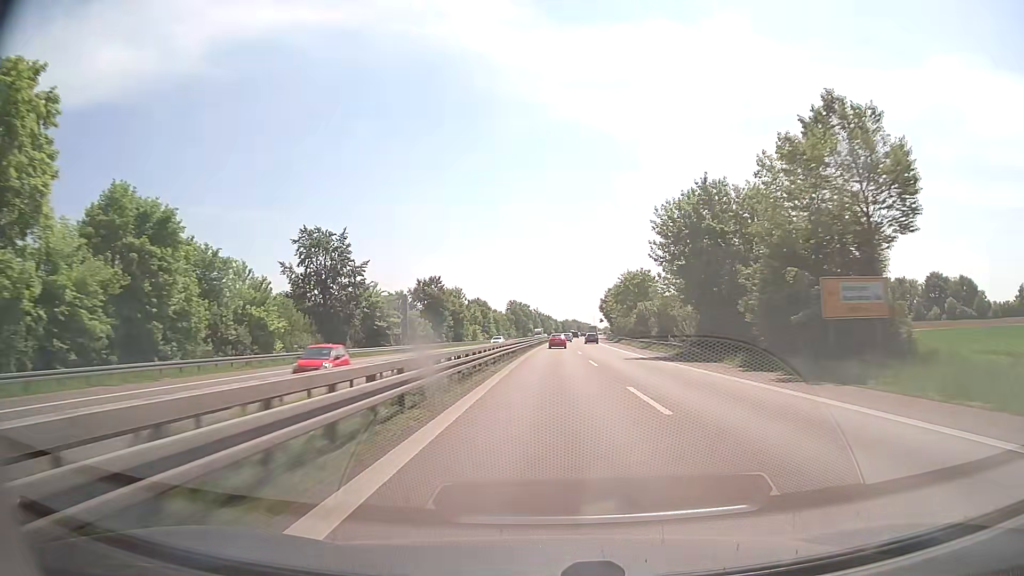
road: trunk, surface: asphalt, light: Day
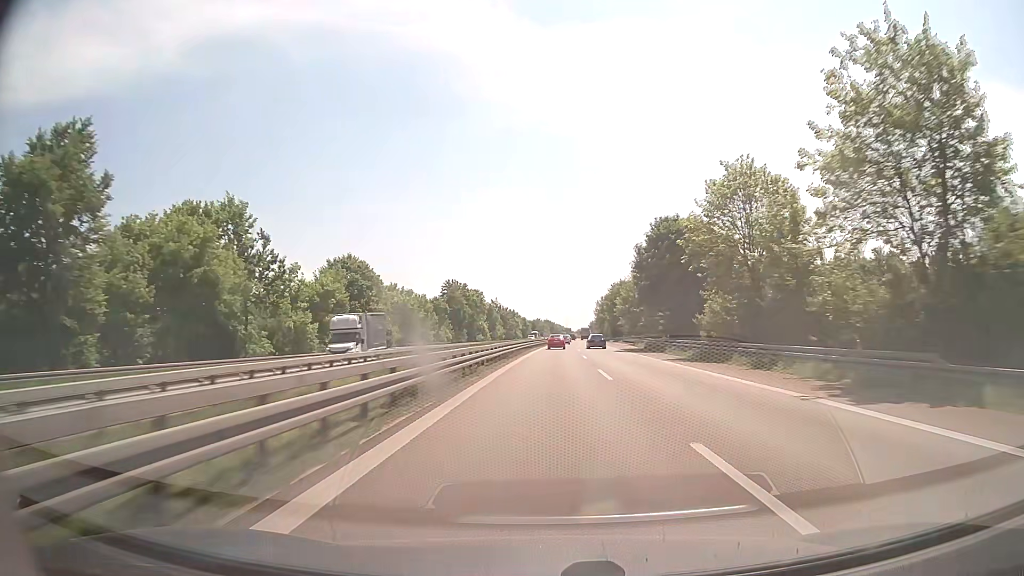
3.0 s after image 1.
(+2.8, +99.5) m; +3°
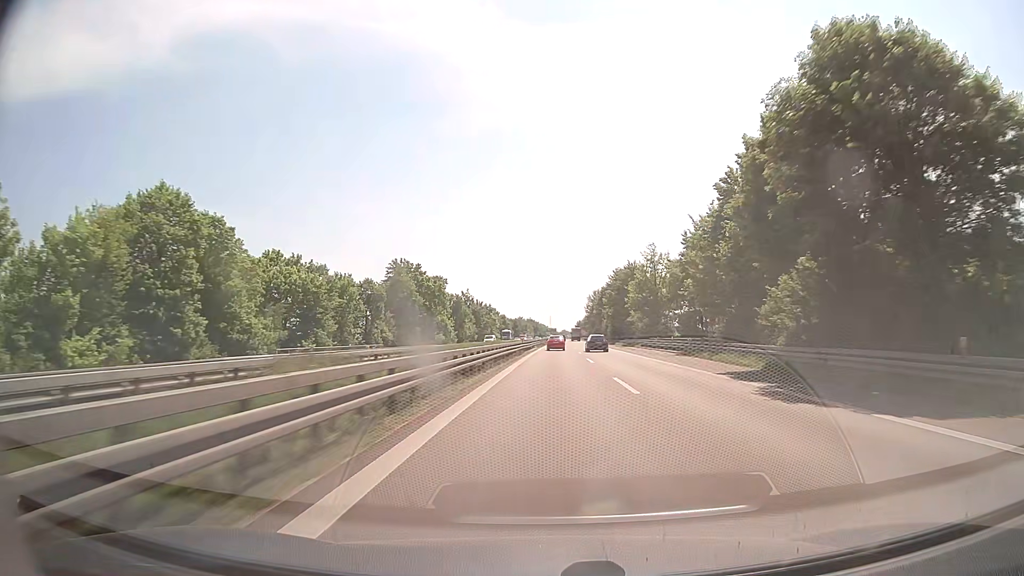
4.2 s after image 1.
(+0.4, +40.7) m; +1°
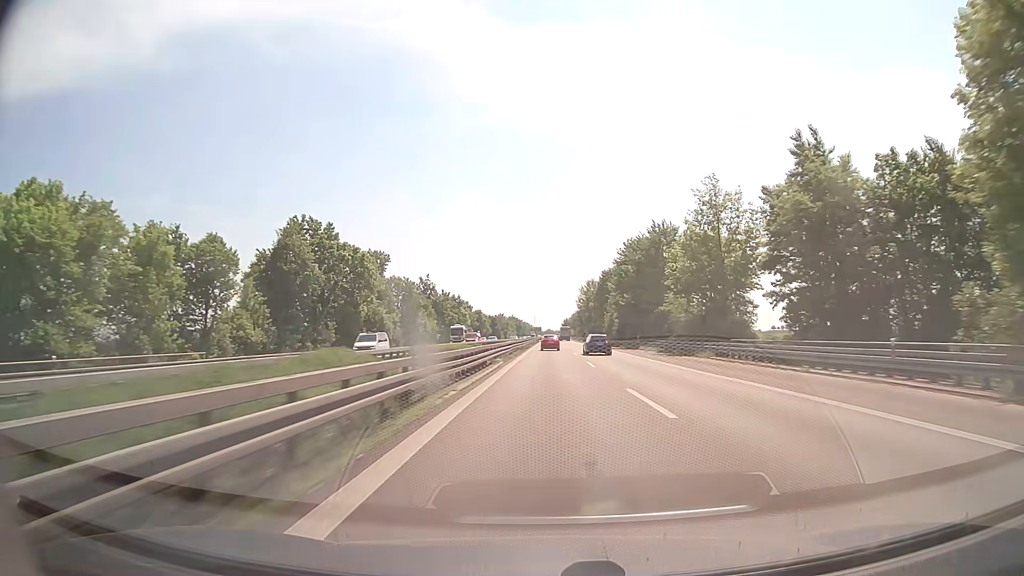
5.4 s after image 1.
(+0.4, +40.8) m; +1°
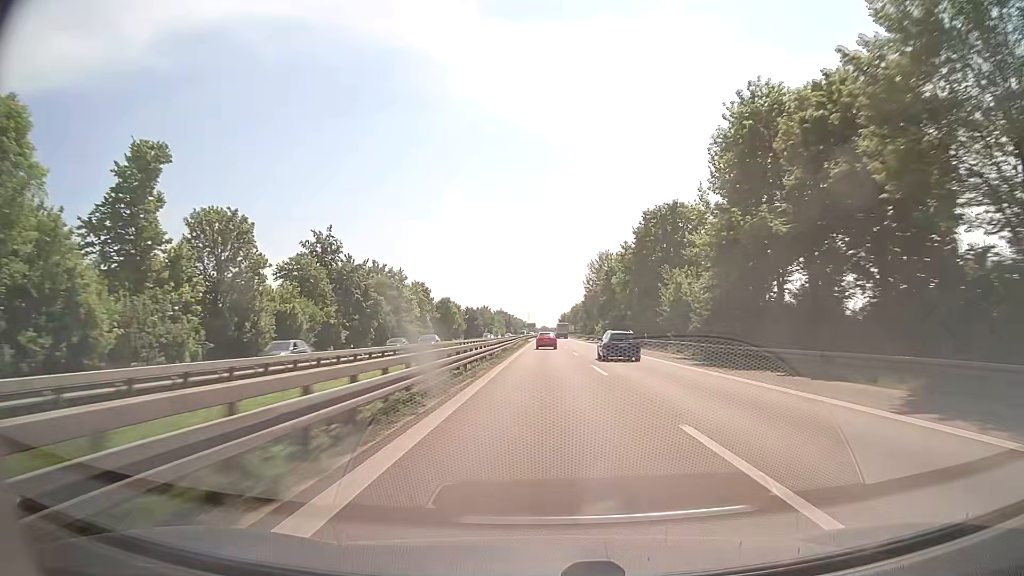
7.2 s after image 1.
(+0.5, +61.2) m; +1°
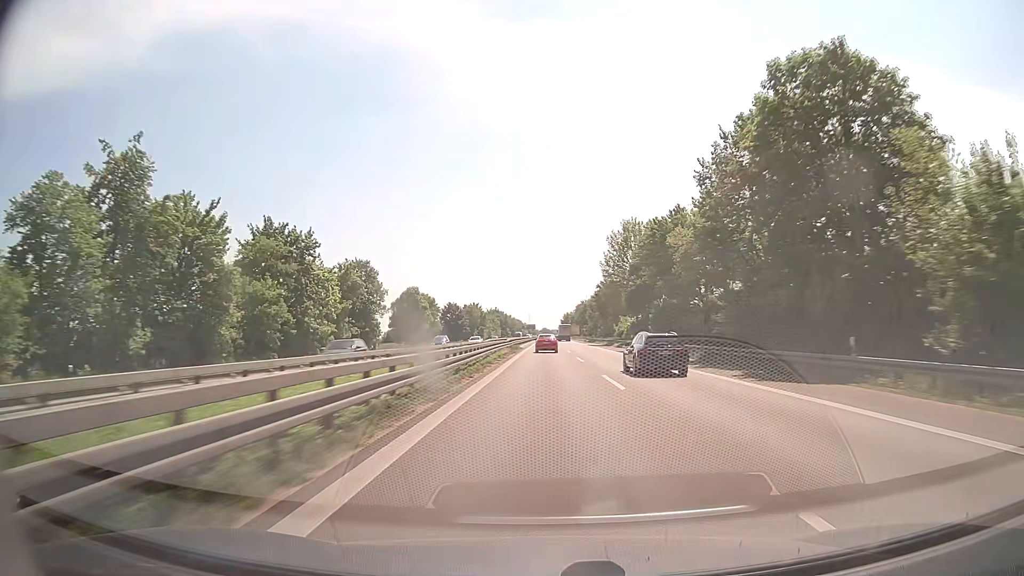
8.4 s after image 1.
(0.0, +40.7) m; 0°
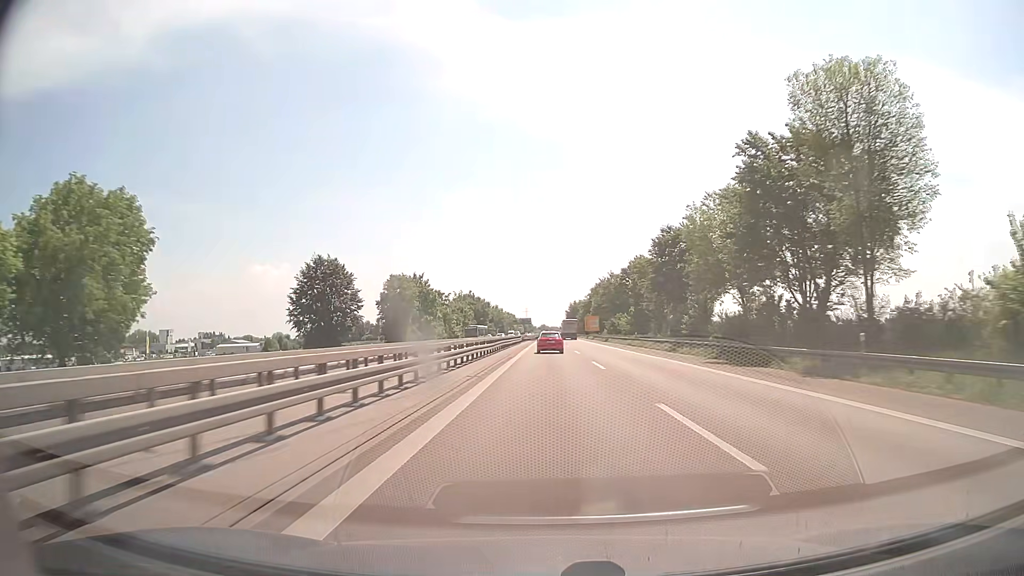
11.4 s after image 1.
(+0.2, +100.1) m; 0°
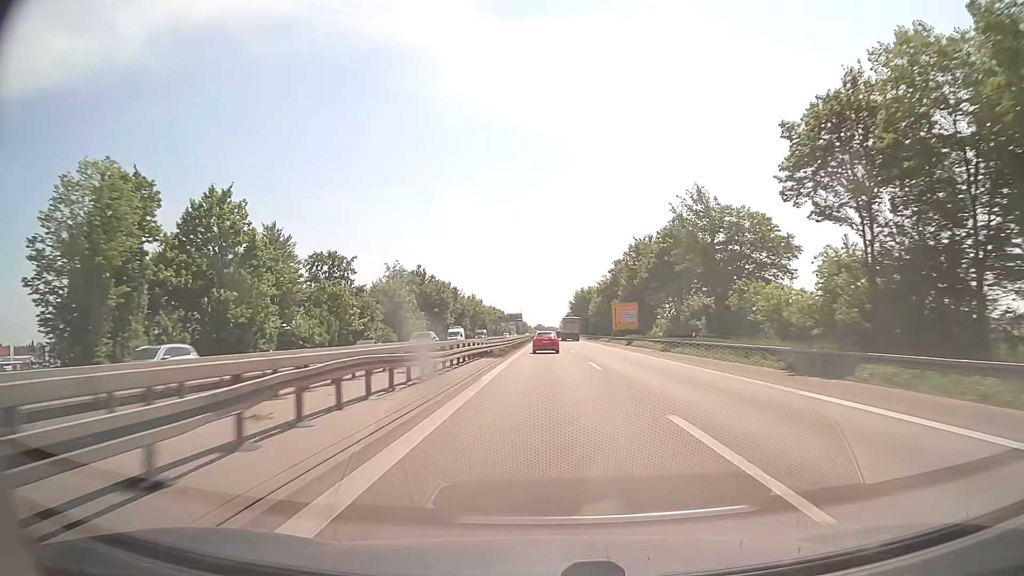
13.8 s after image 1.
(+0.4, +76.6) m; 0°
(0, +10) (0, +20) (0, +30) (0, +40) (0, +50) (0, +60) (0, +70) (0, +80) (0, +90) (0, +100) m
